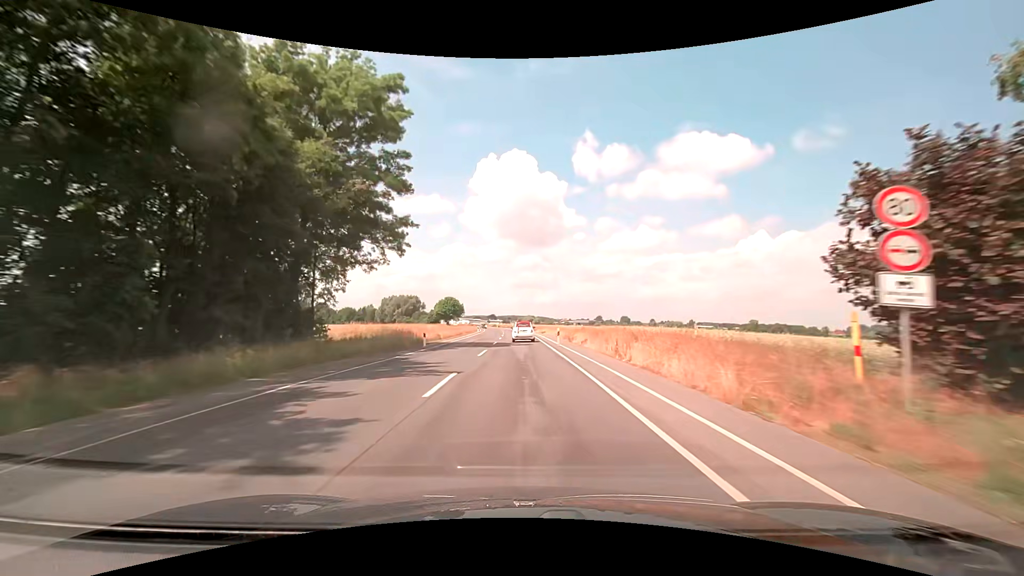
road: secondary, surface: asphalt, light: Day
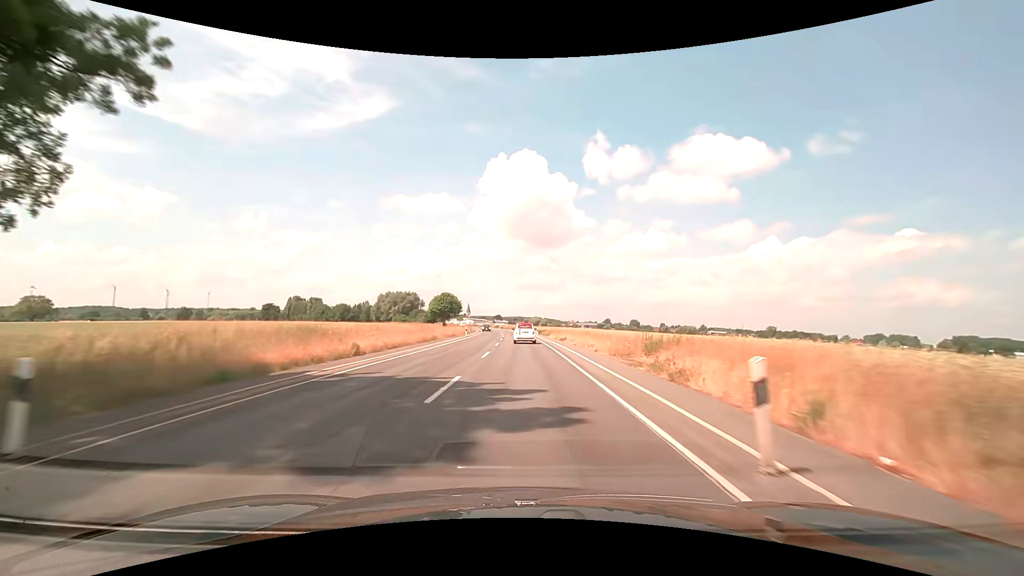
(-0.1, +24.5) m; 0°
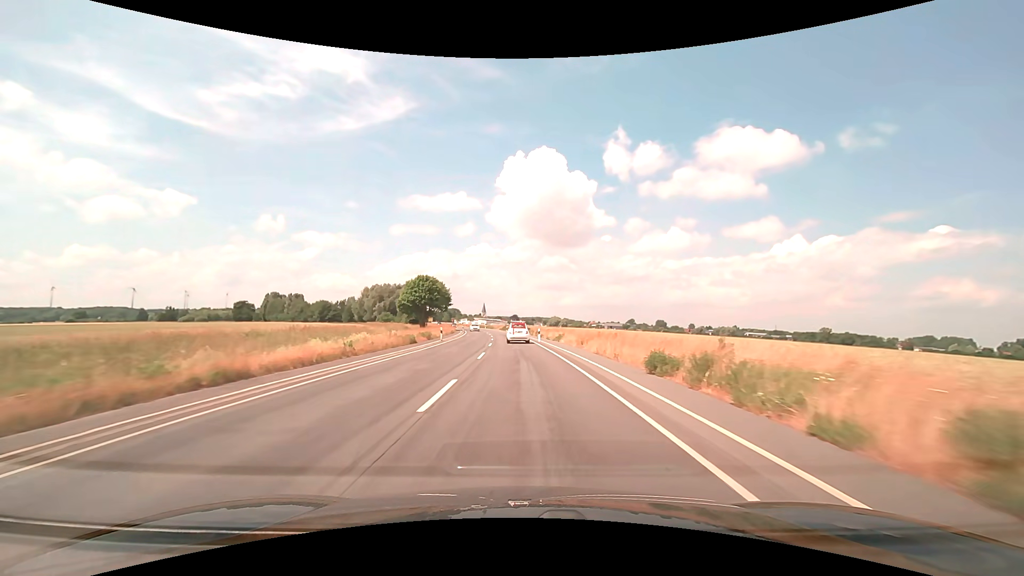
(-0.9, +61.0) m; -2°
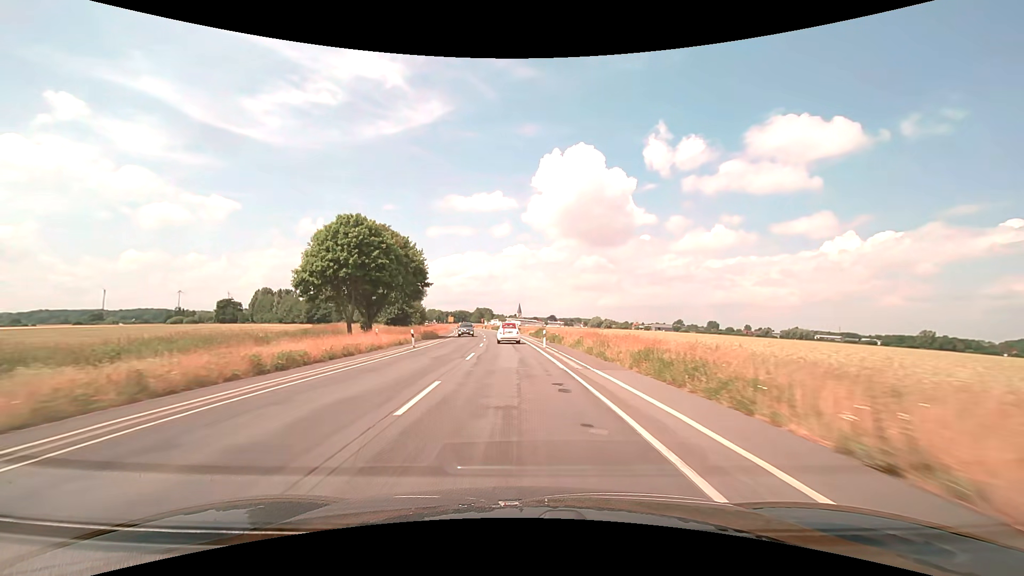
(-1.9, +60.5) m; -4°
(0, +10) (0, +20) (-1, +30) (-1, +40) (-2, +50) (-3, +60) (-4, +70) (-5, +80) (-6, +90) (-7, +100) m
